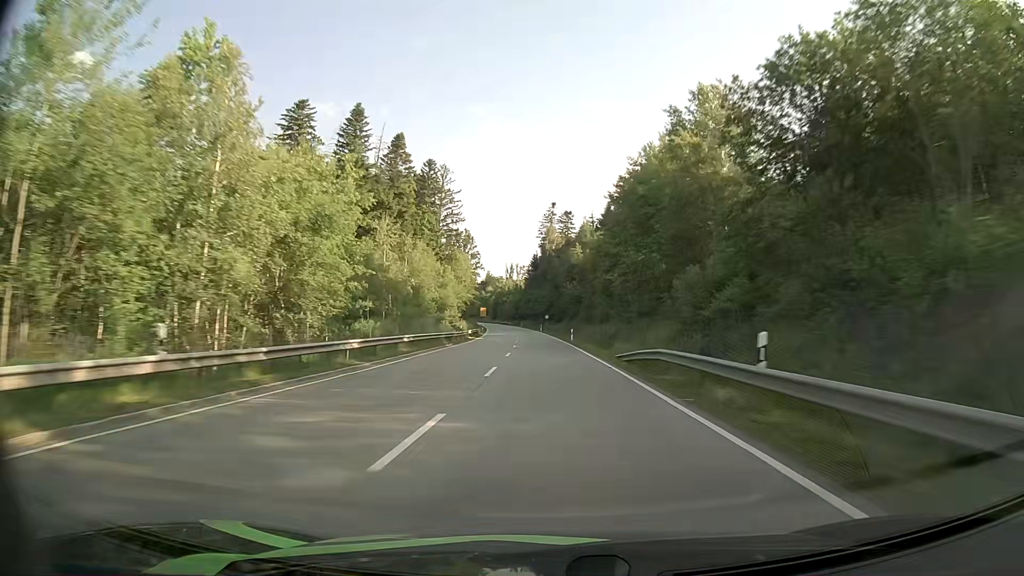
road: primary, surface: asphalt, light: Day
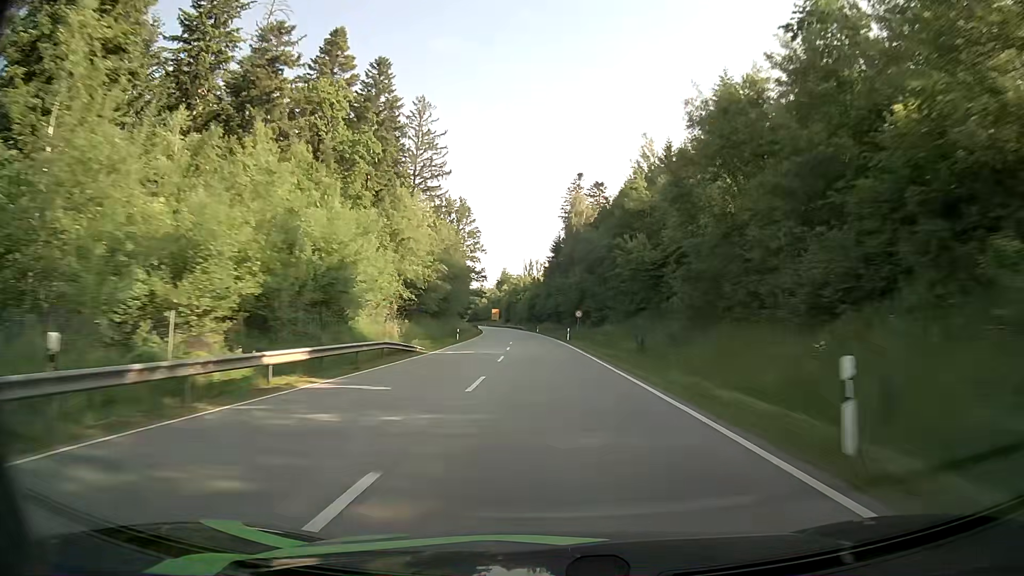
(-0.9, +51.9) m; -2°
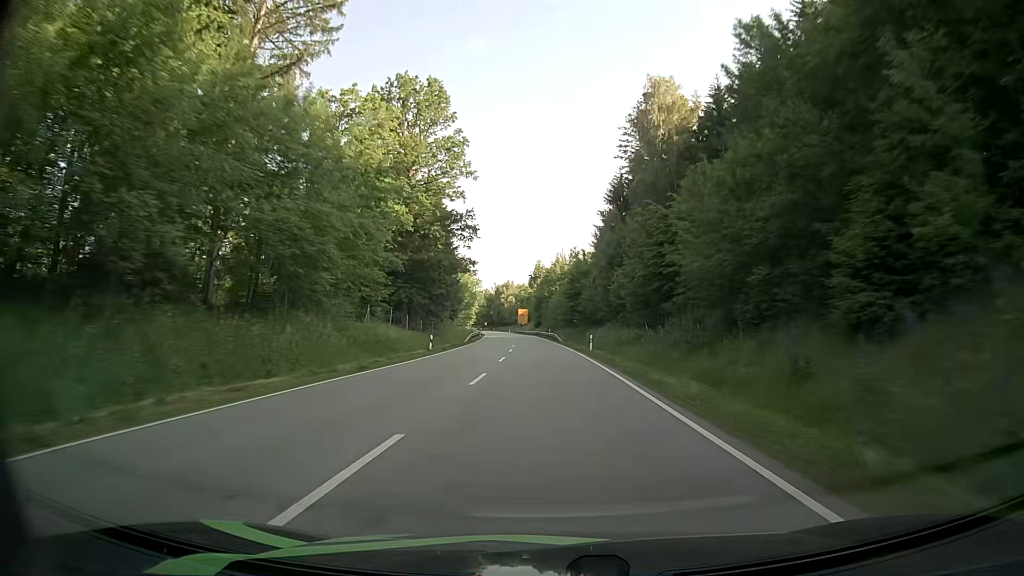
(-1.8, +69.3) m; -3°
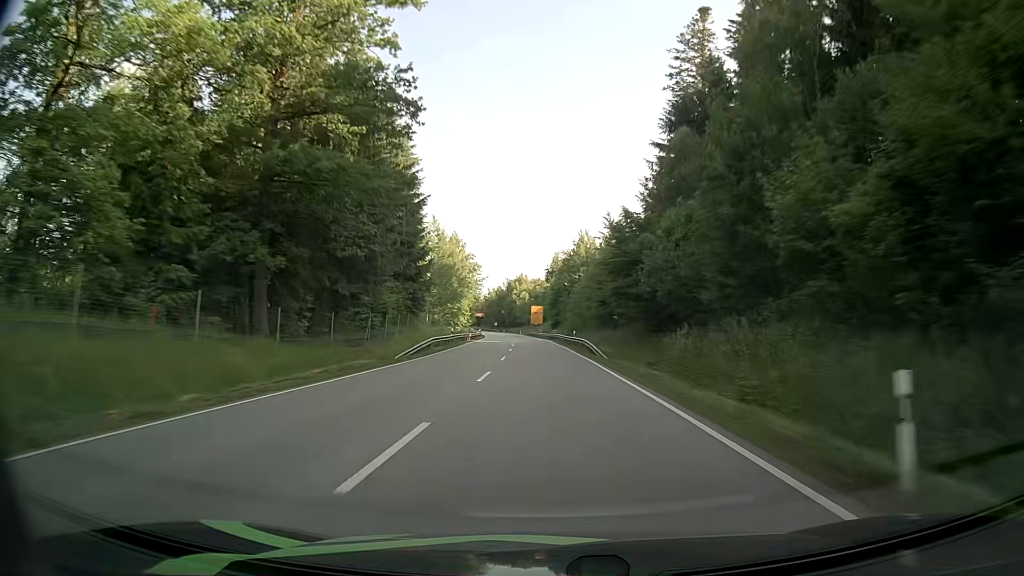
(-0.5, +34.7) m; -2°
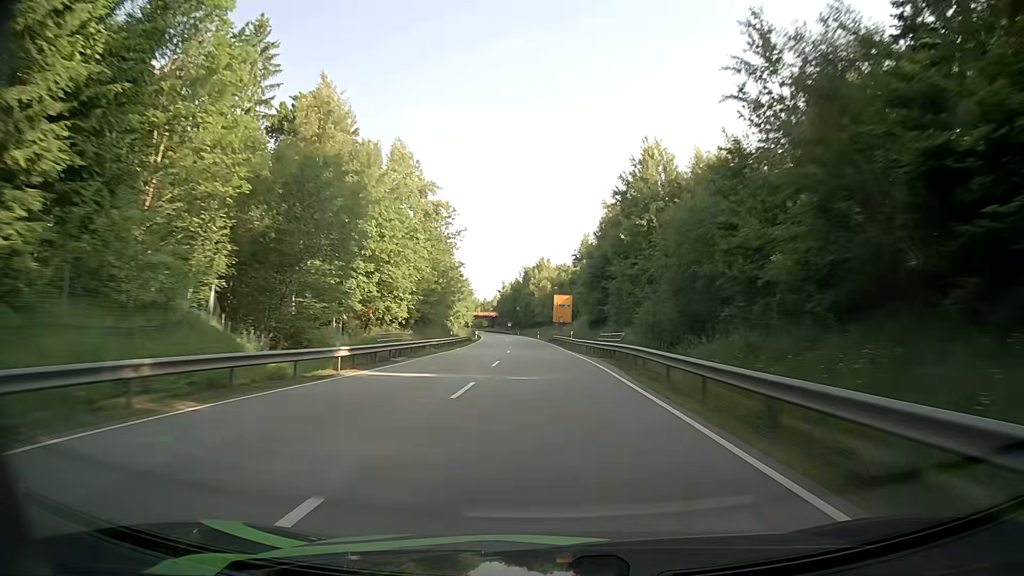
(-0.9, +52.2) m; -2°
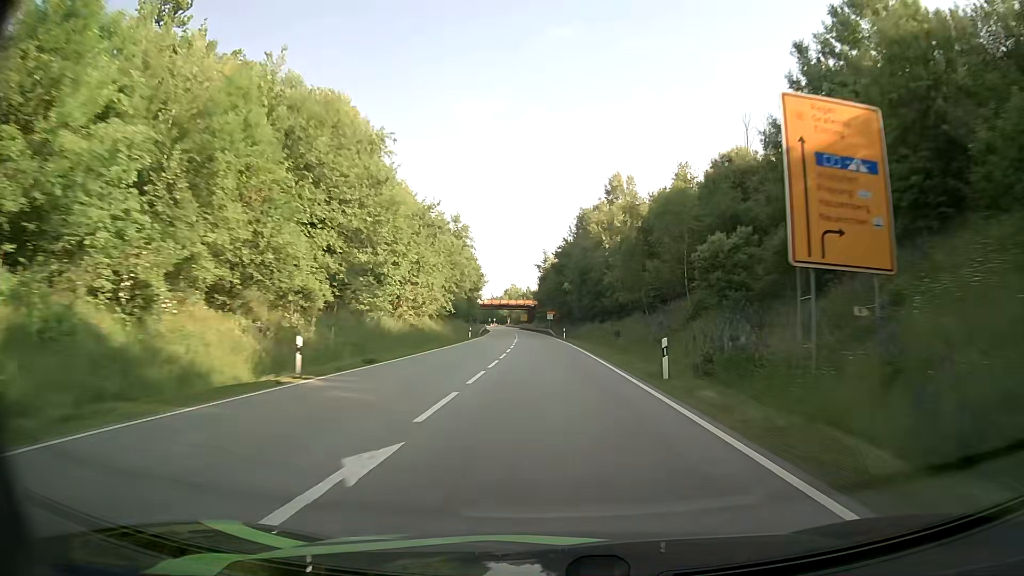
(-3.2, +86.0) m; -4°
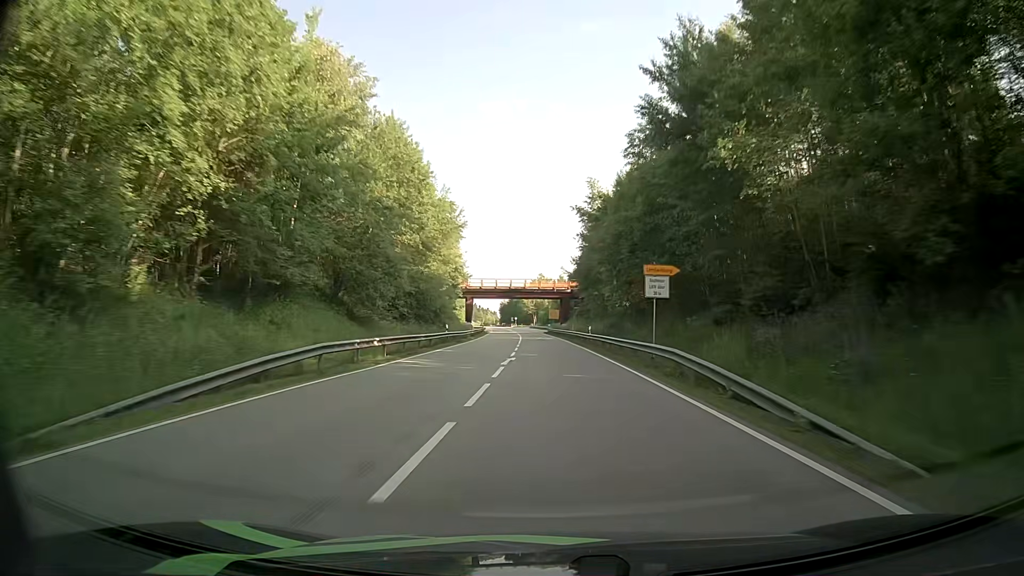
(-2.9, +75.4) m; -3°
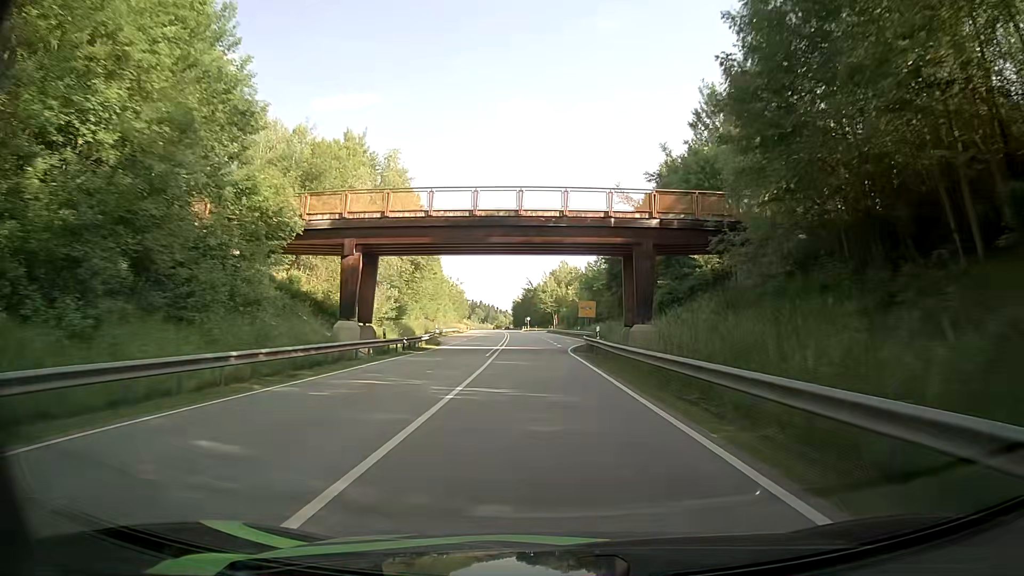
(-0.9, +66.1) m; -1°
(0, +10) (0, +20) (-1, +30) (-1, +40) (-1, +50) (-2, +60) (-2, +70) (-3, +80) (-4, +90) (-4, +100) m
